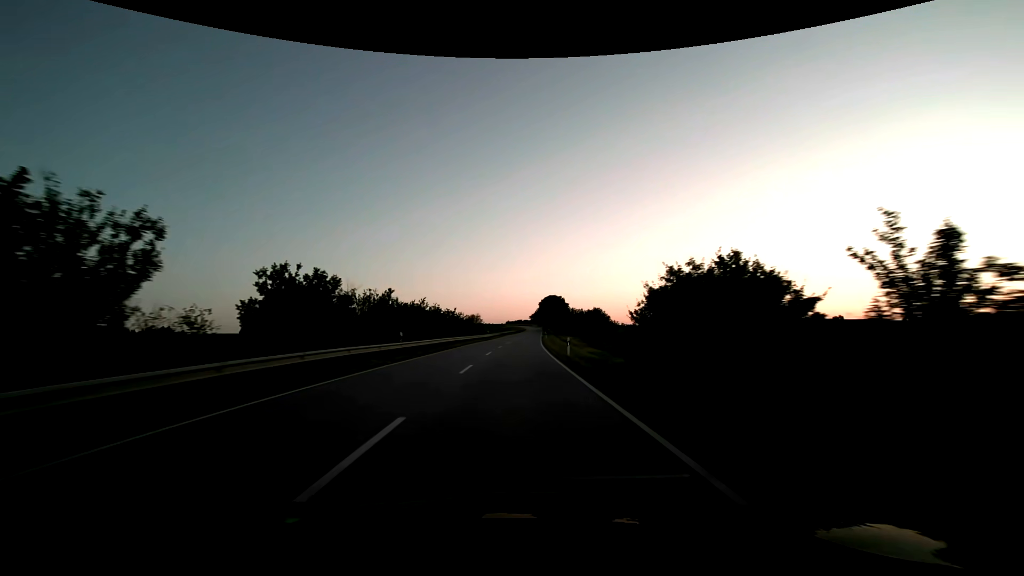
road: secondary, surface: asphalt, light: Sunrise
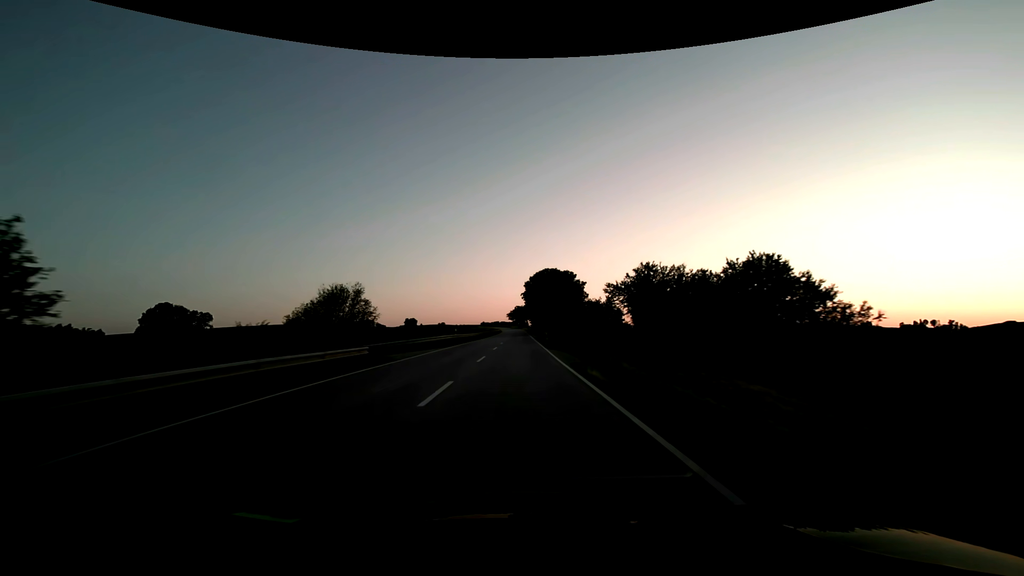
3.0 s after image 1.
(+1.8, +78.9) m; +3°
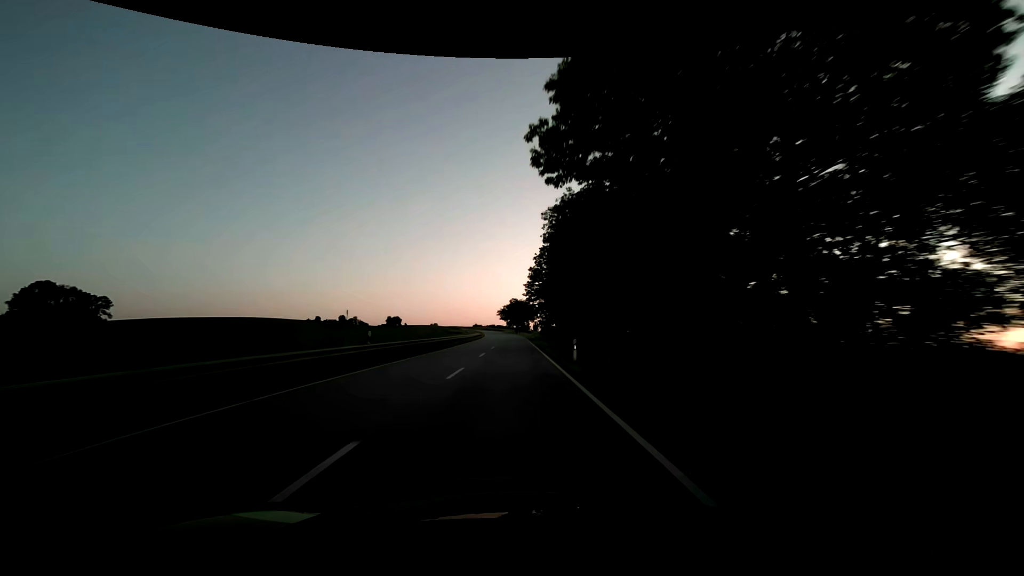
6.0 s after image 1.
(+0.5, +78.9) m; +1°
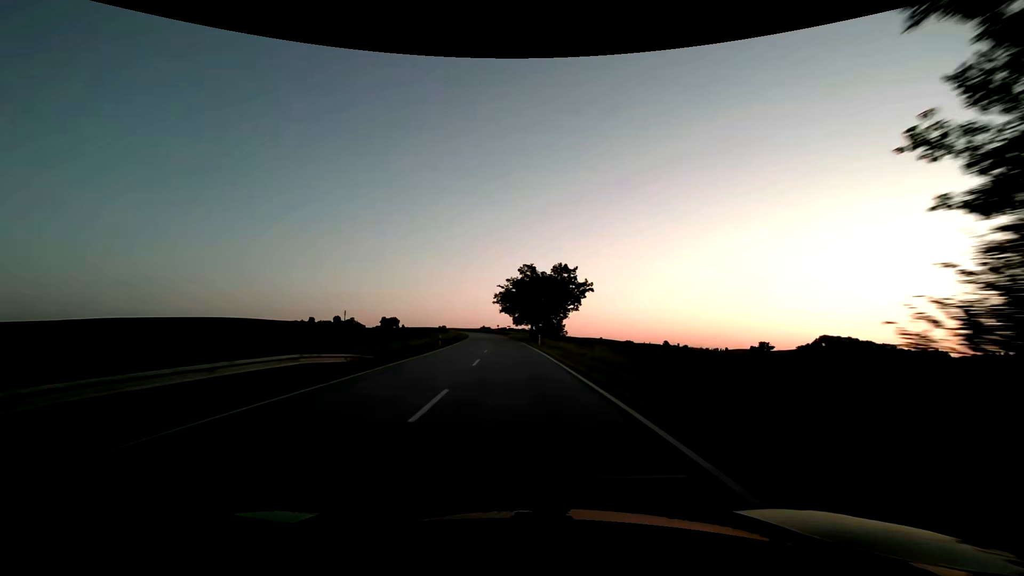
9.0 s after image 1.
(-0.9, +78.9) m; -2°
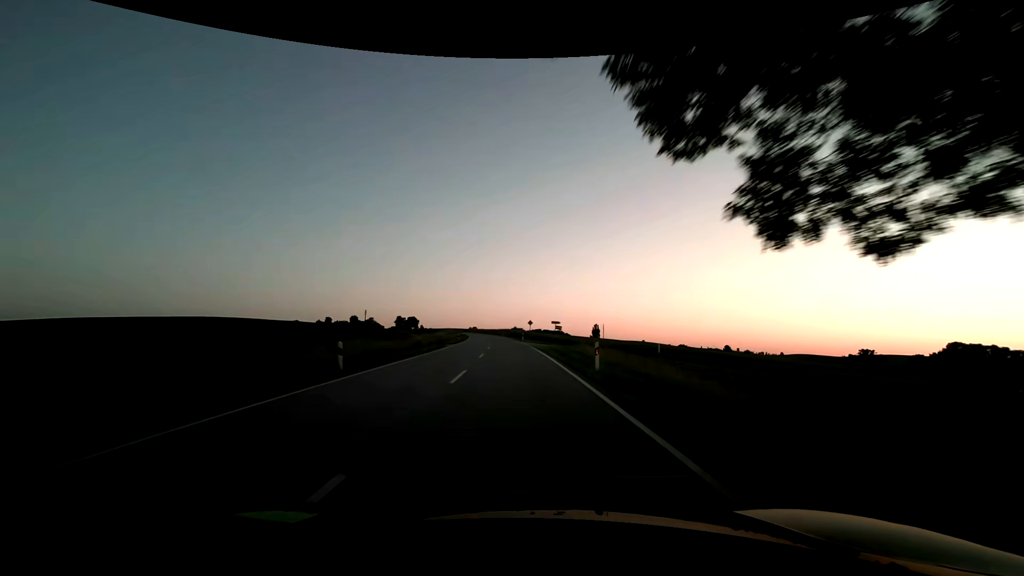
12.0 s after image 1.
(-2.7, +78.9) m; -4°
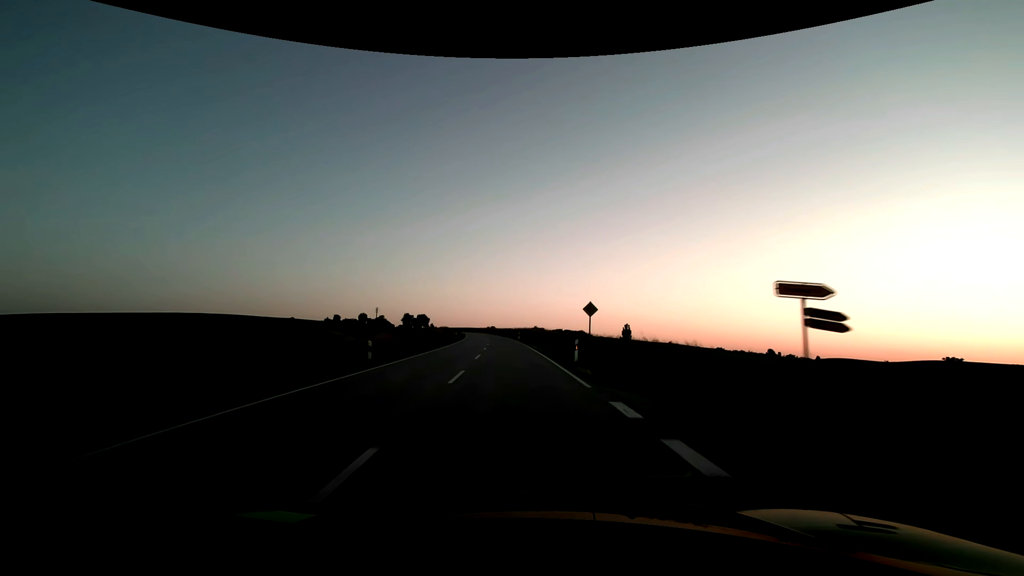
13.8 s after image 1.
(-0.8, +47.4) m; -2°
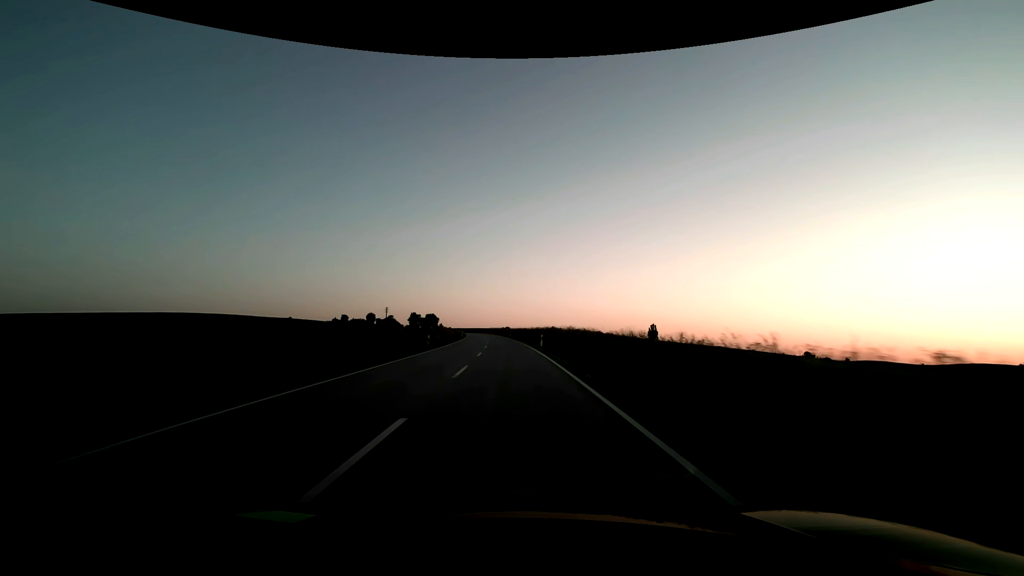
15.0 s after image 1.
(-0.4, +31.6) m; -2°
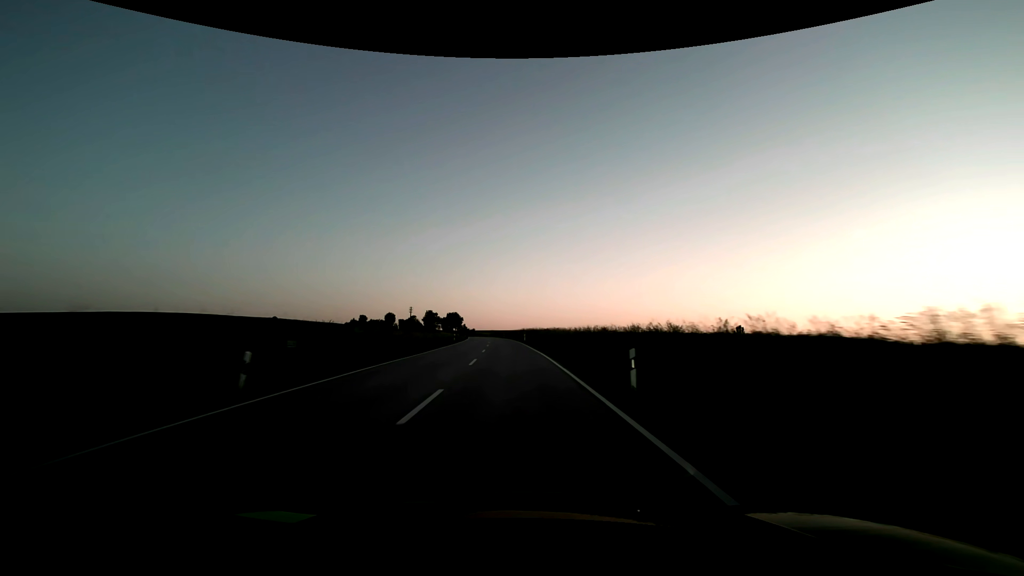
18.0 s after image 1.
(-3.0, +79.0) m; -4°
(0, +10) (0, +20) (0, +30) (-1, +40) (-1, +50) (-2, +60) (-2, +70) (-3, +80) (-4, +90) (-4, +100) m
